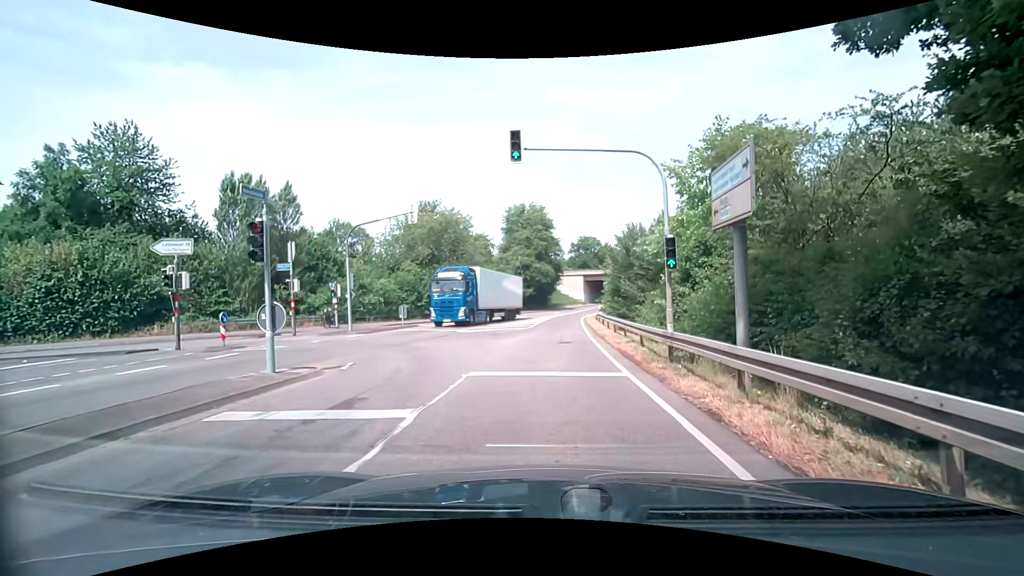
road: secondary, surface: asphalt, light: Day
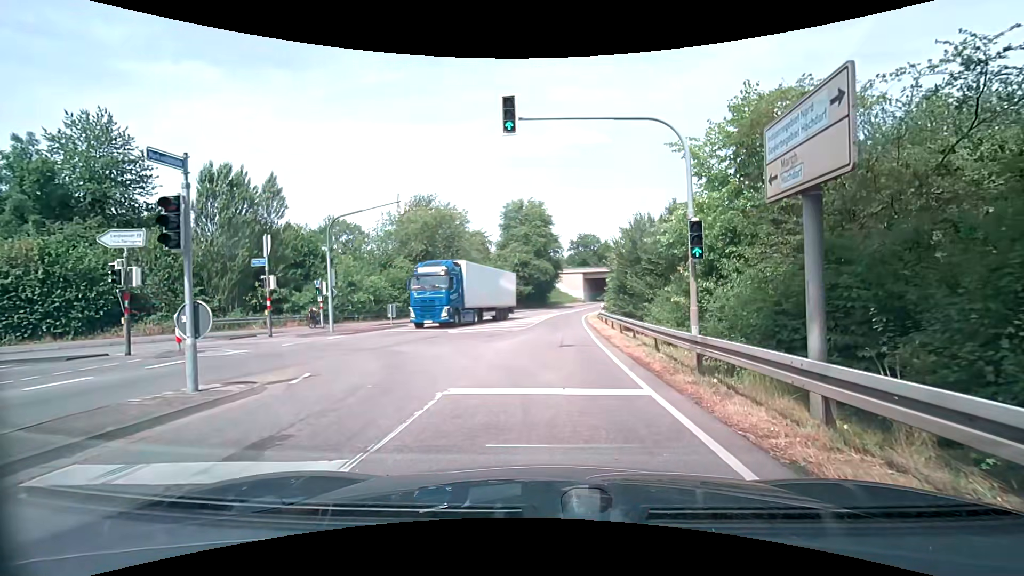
(+0.1, +2.2) m; +1°
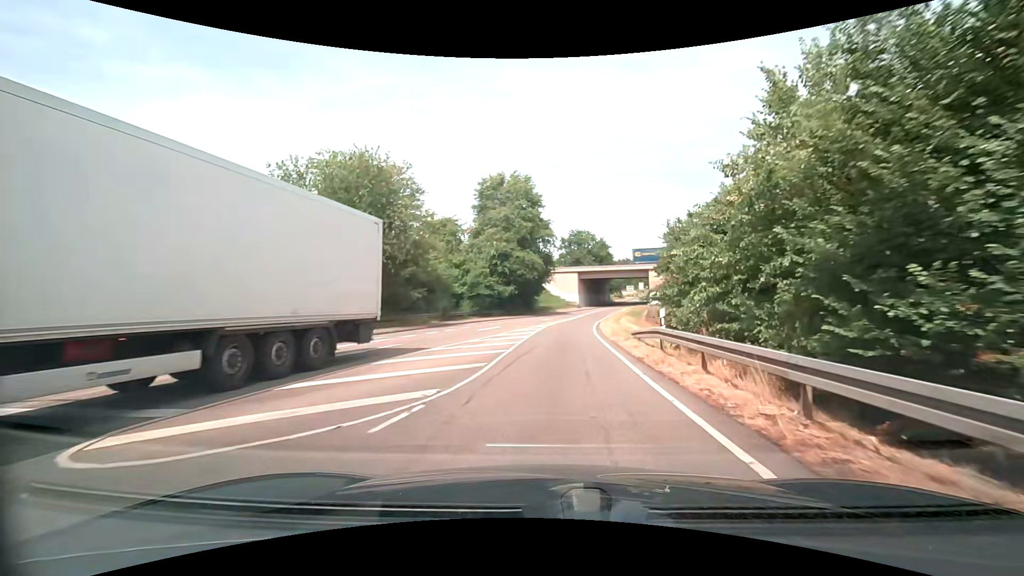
(+0.6, +19.9) m; +2°
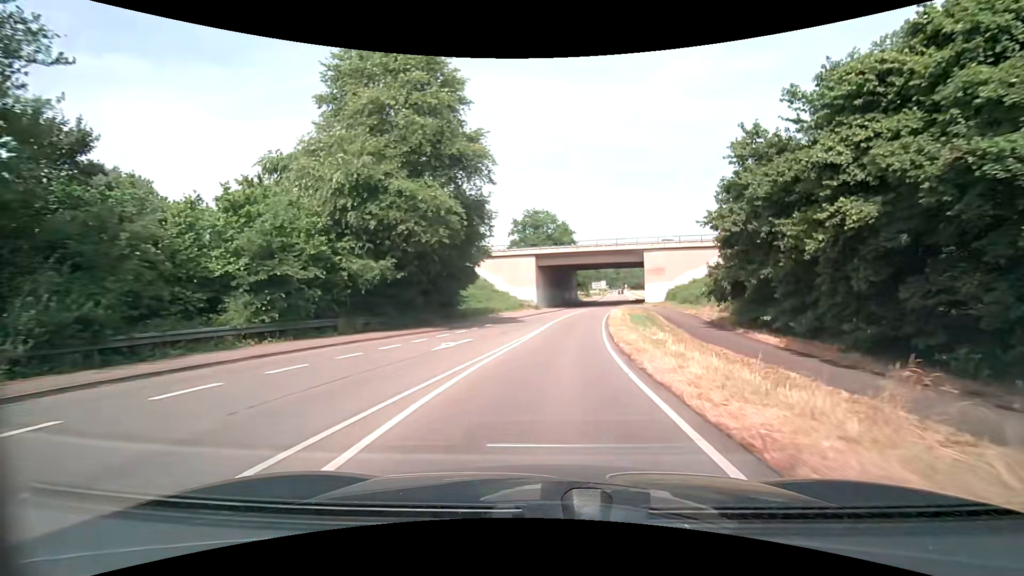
(+1.8, +33.5) m; +5°
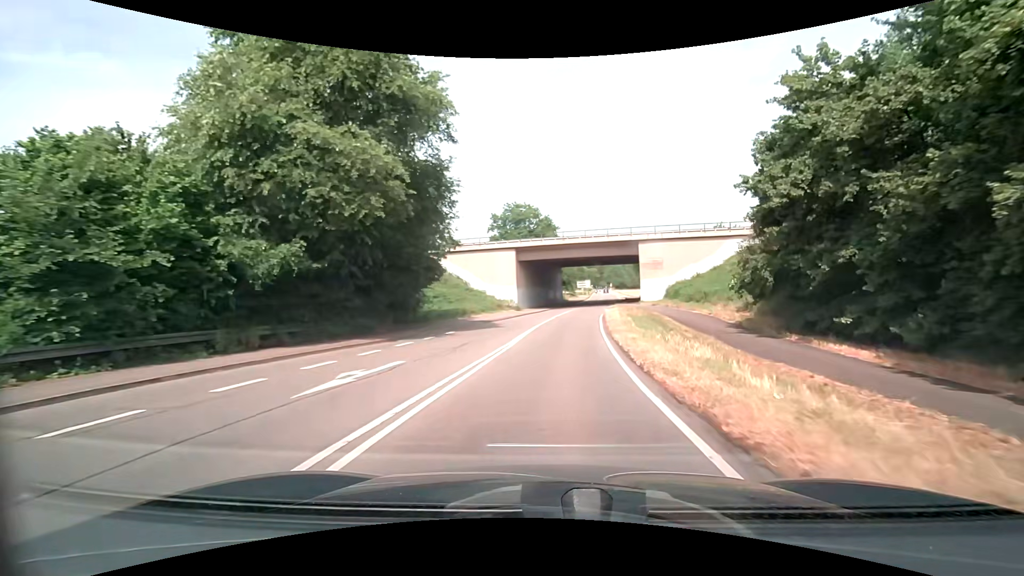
(+0.1, +7.8) m; +2°
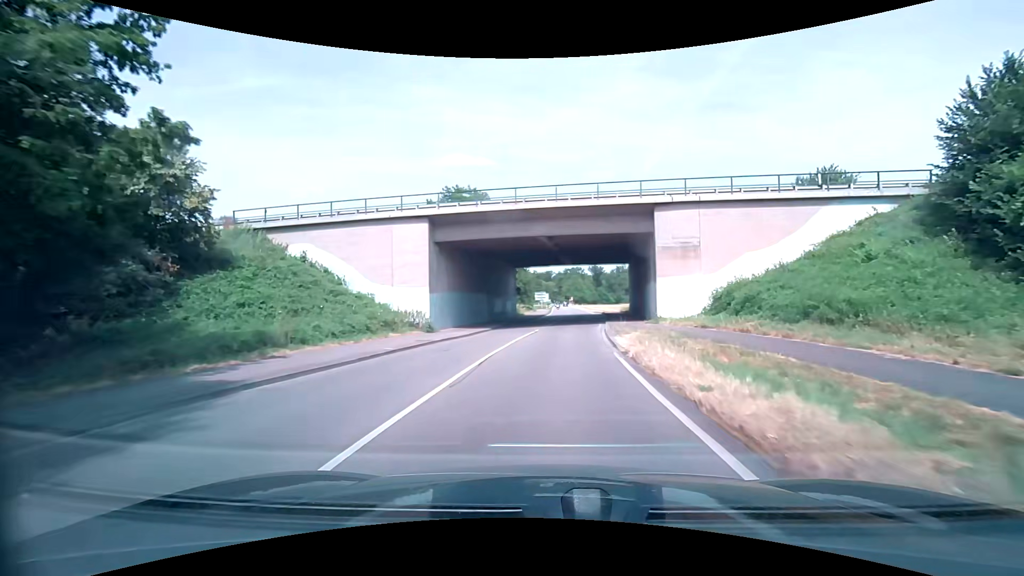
(+1.1, +24.8) m; +5°
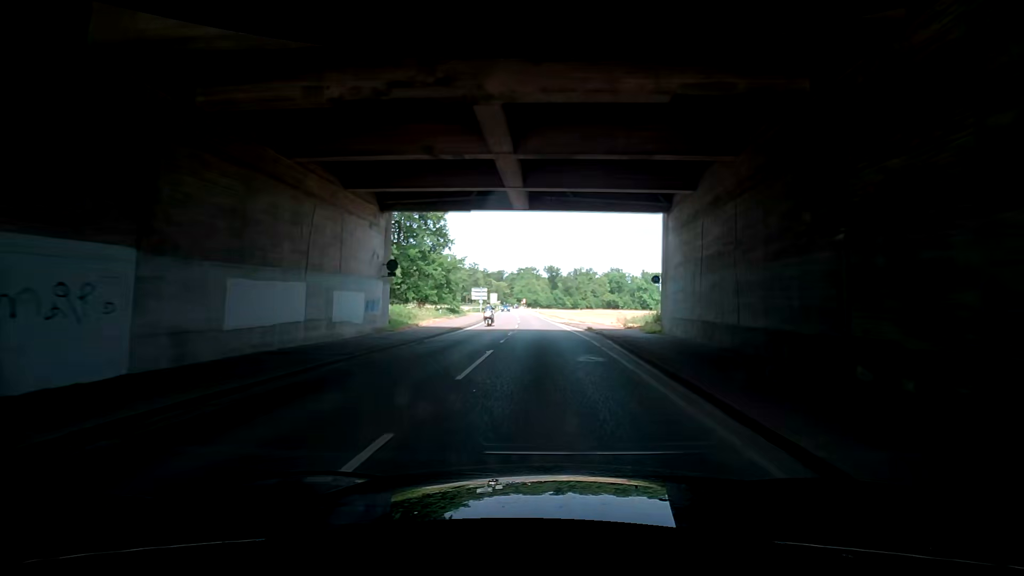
(+1.7, +34.5) m; +6°
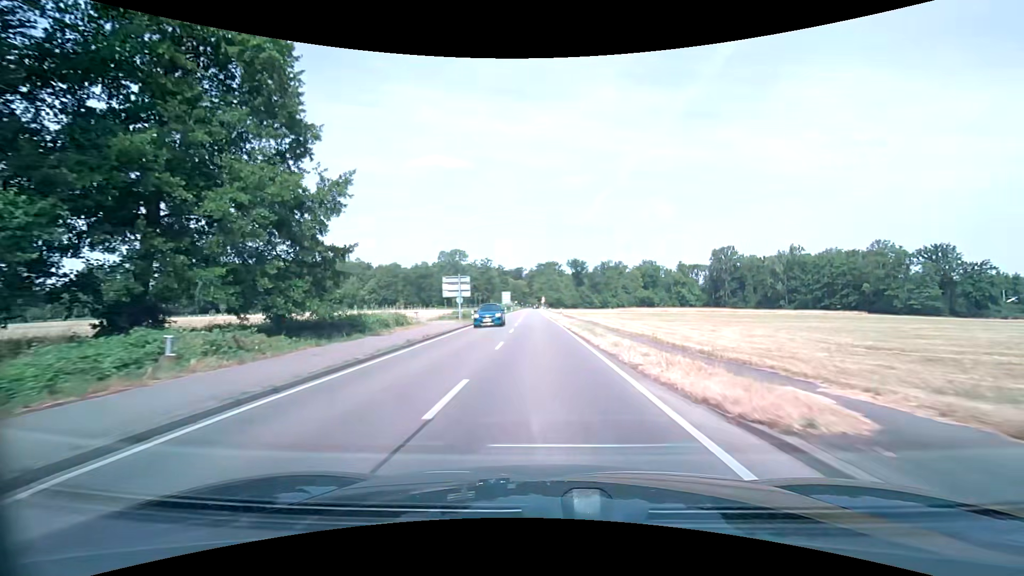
(-0.5, +35.2) m; -2°
(0, +10) (0, +20) (-1, +30) (-1, +40) (-2, +50) (-2, +60) (-3, +70) (-3, +80) (-3, +90) (-4, +100) m
